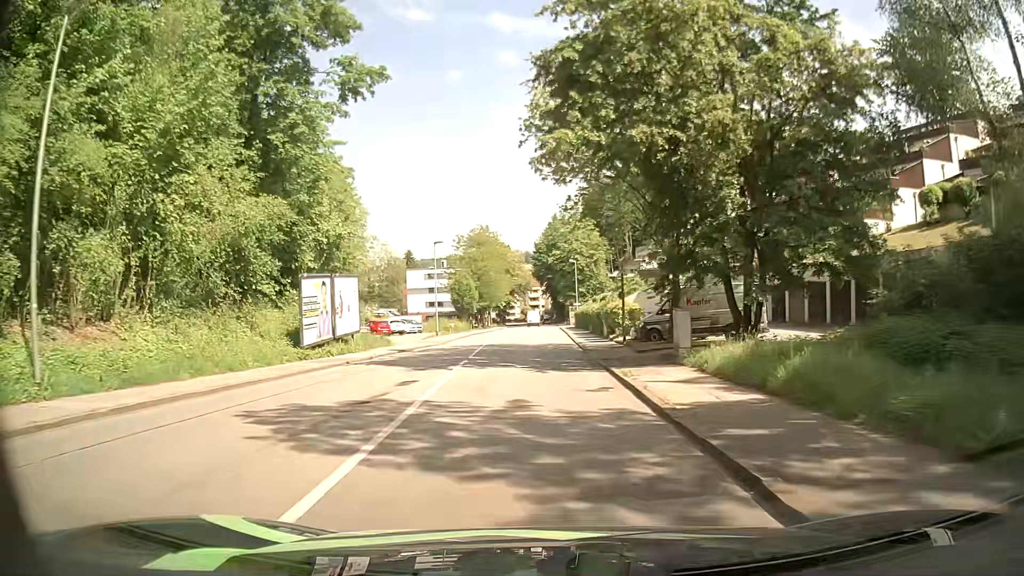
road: tertiary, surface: asphalt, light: Day
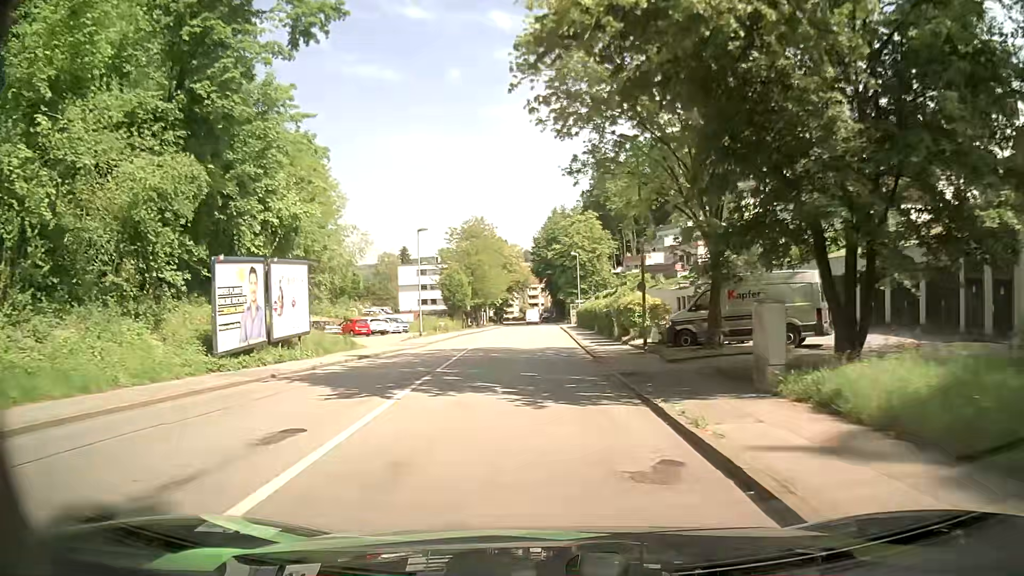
(0.0, +7.2) m; 0°
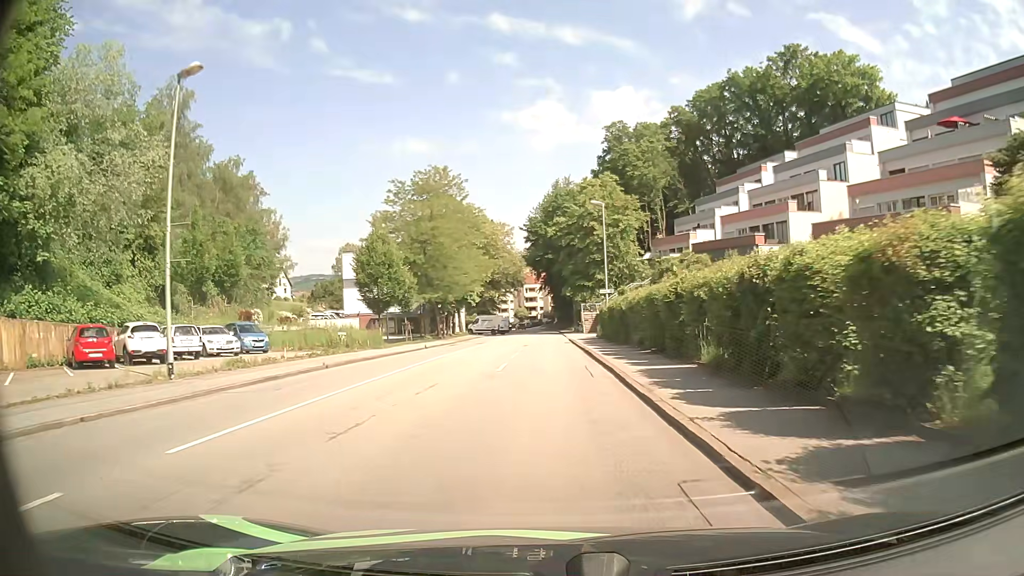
(0.0, +35.1) m; 0°
